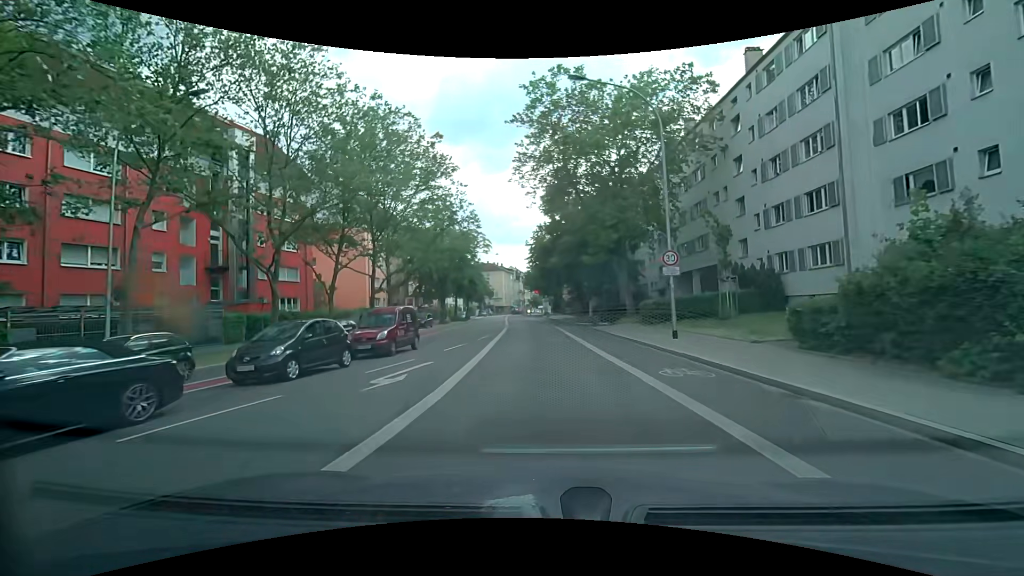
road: secondary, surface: asphalt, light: Day
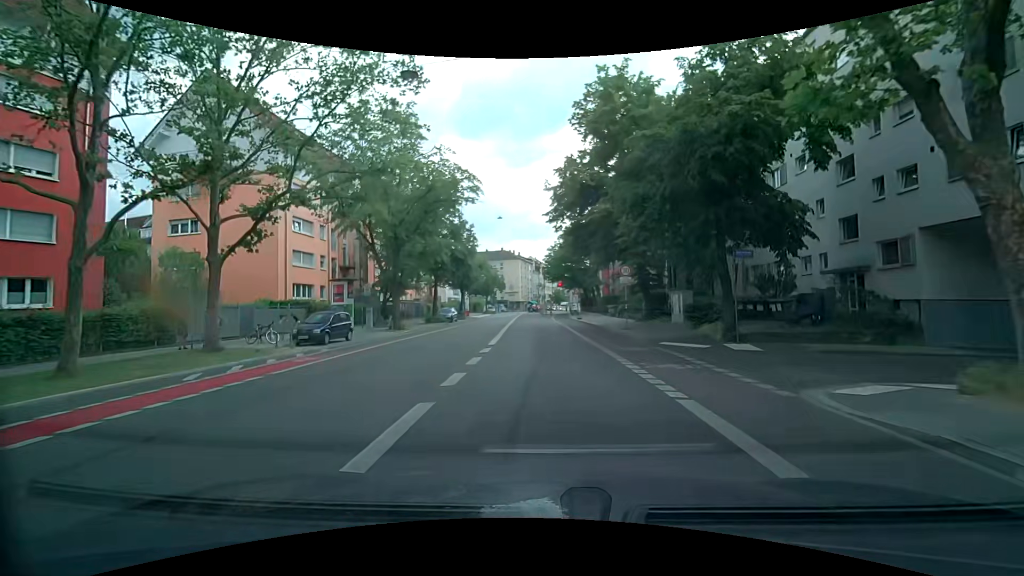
(-0.7, +26.8) m; -3°
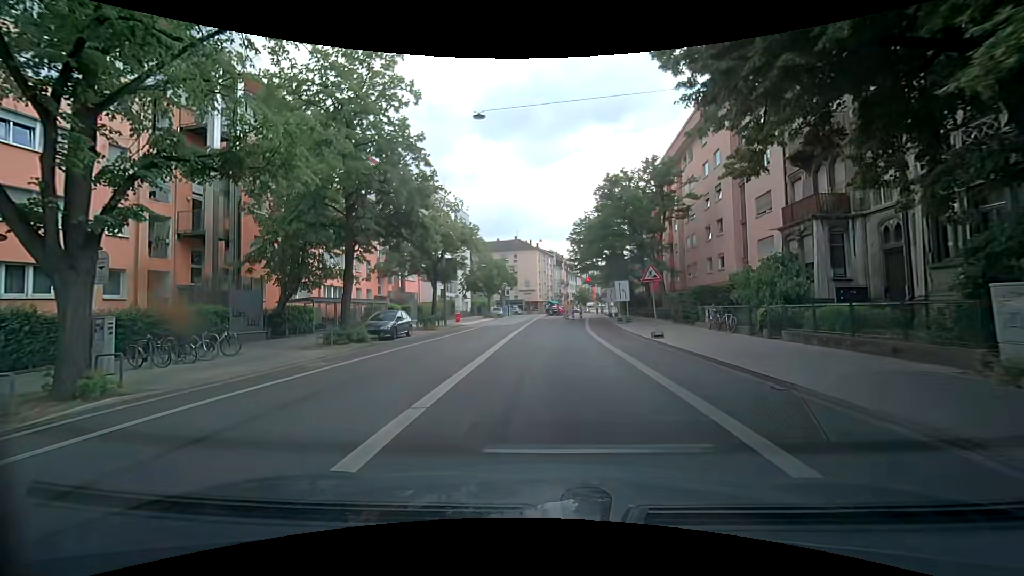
(-0.2, +24.7) m; -2°
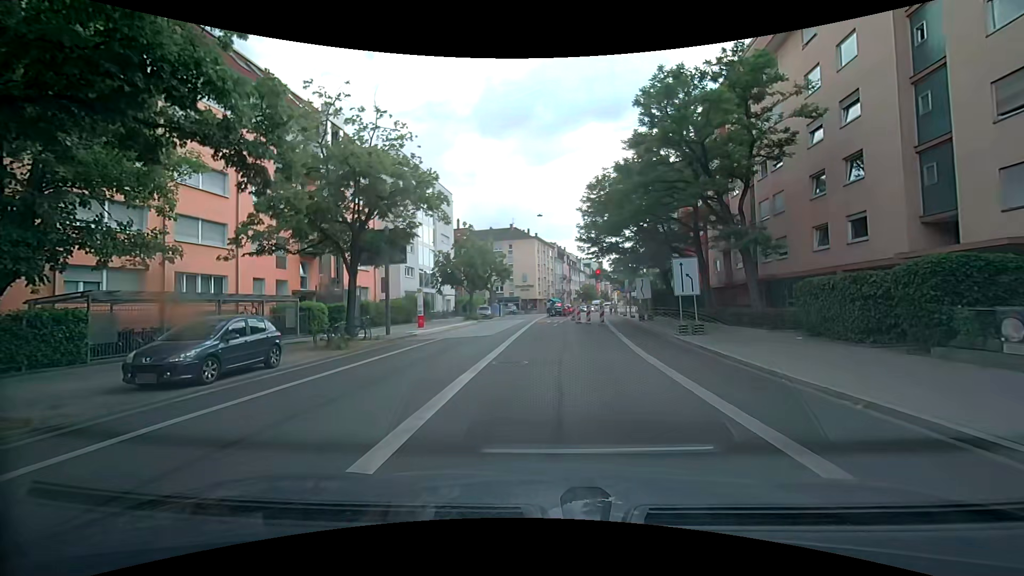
(-0.2, +16.0) m; 0°
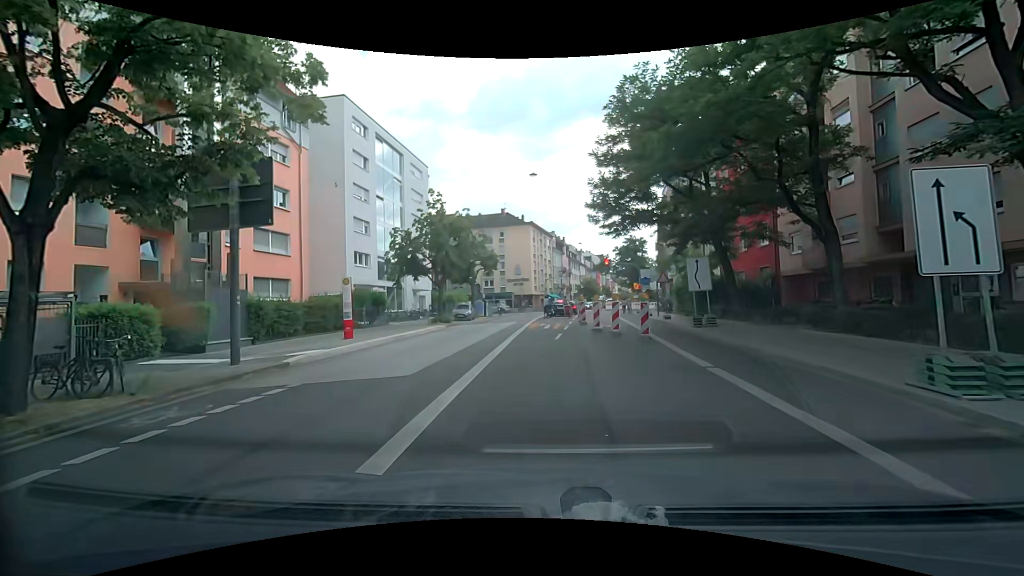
(+0.1, +13.2) m; 0°
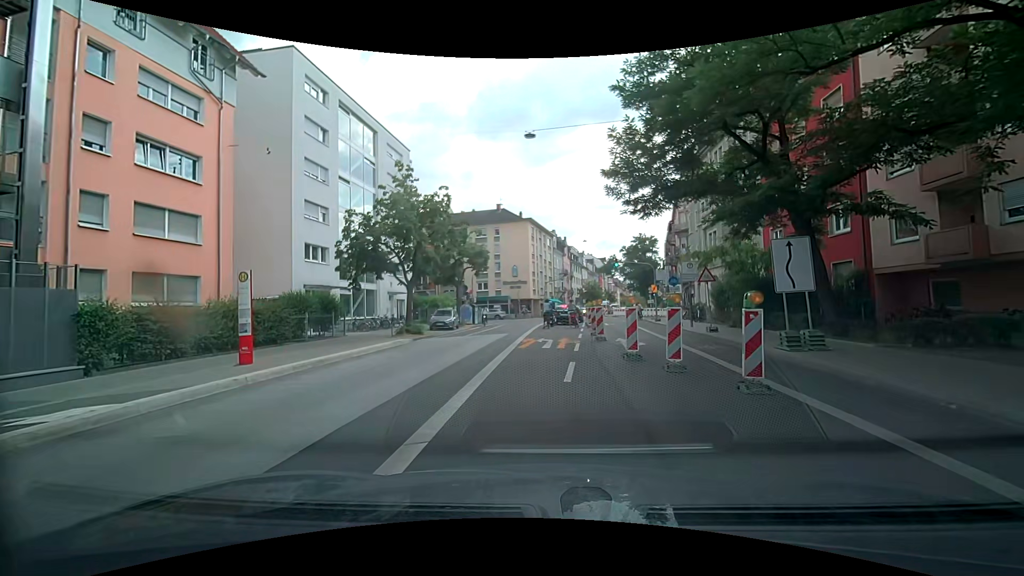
(+0.1, +8.2) m; +1°
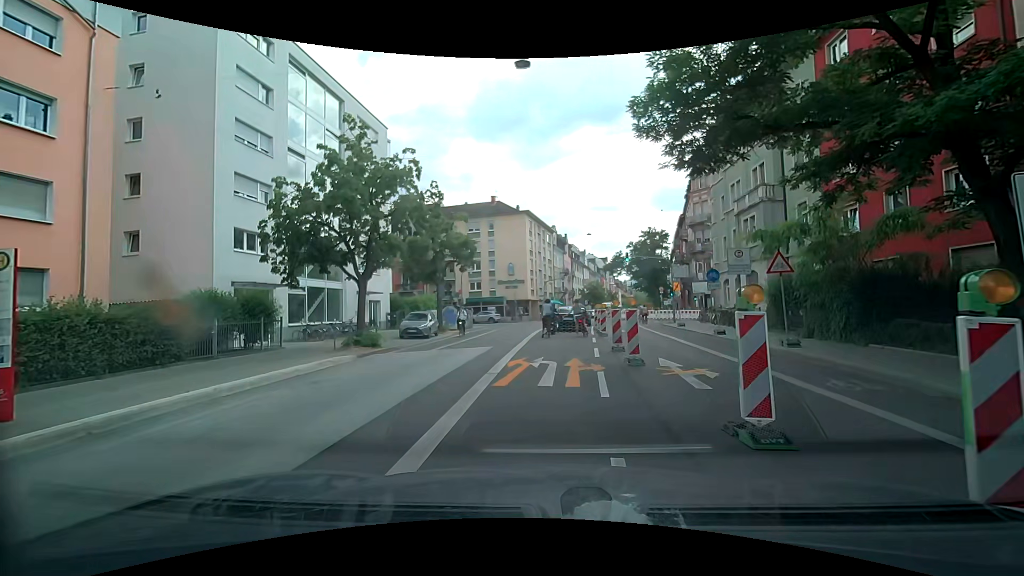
(0.0, +7.1) m; -1°
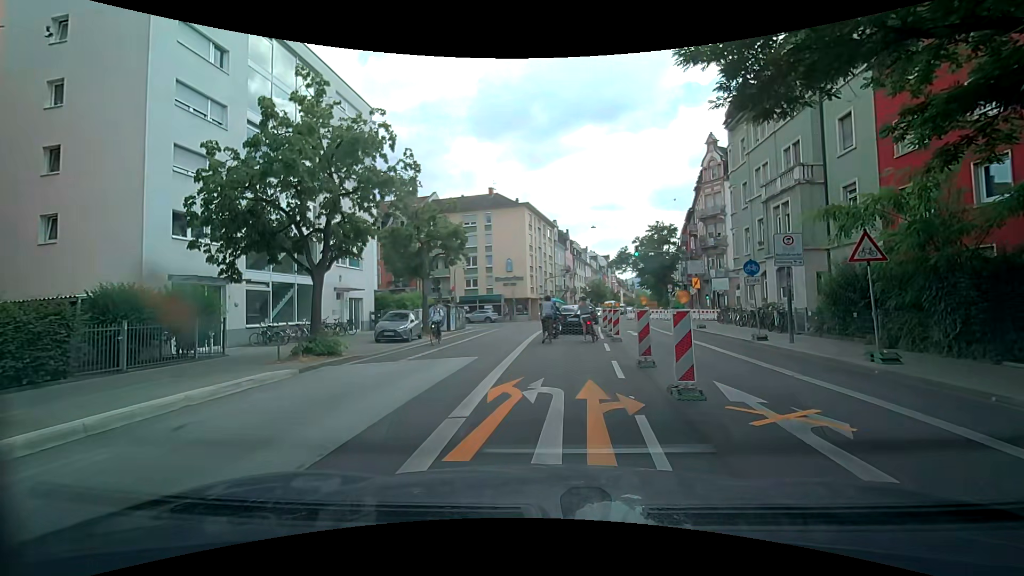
(+0.1, +4.1) m; +2°
